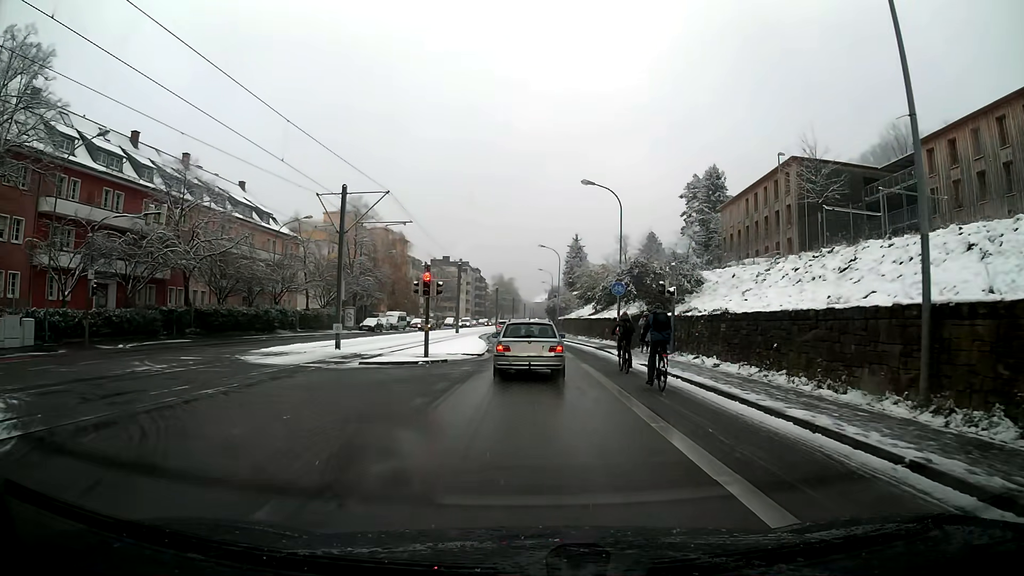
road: secondary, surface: asphalt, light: Day
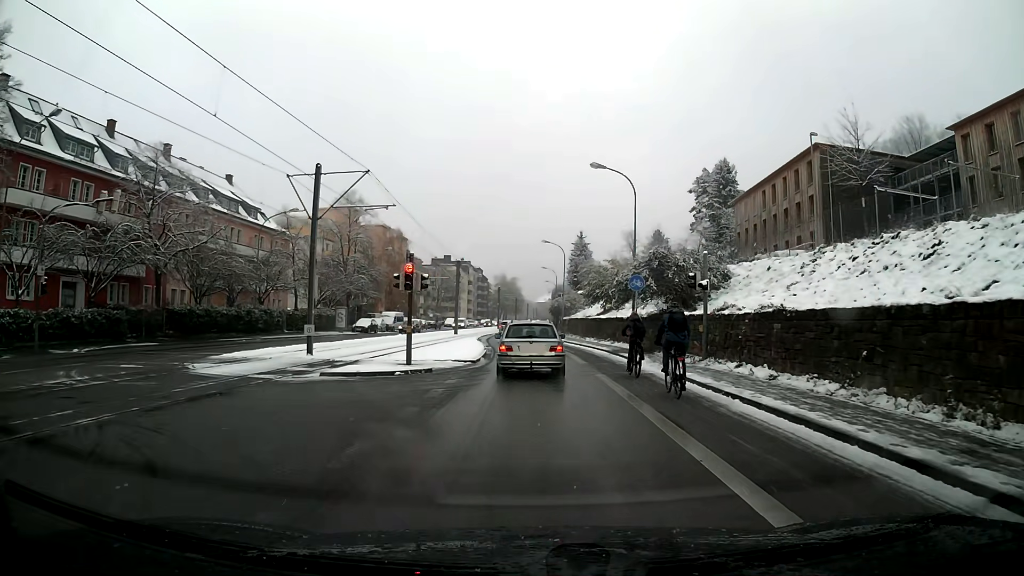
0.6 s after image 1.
(0.0, +4.4) m; 0°
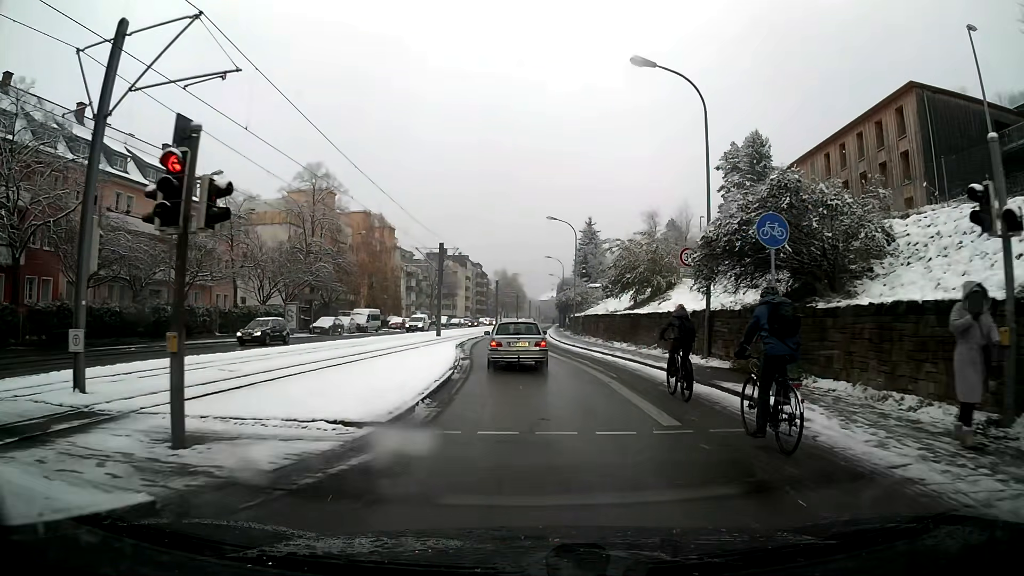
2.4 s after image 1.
(-0.1, +14.5) m; -1°
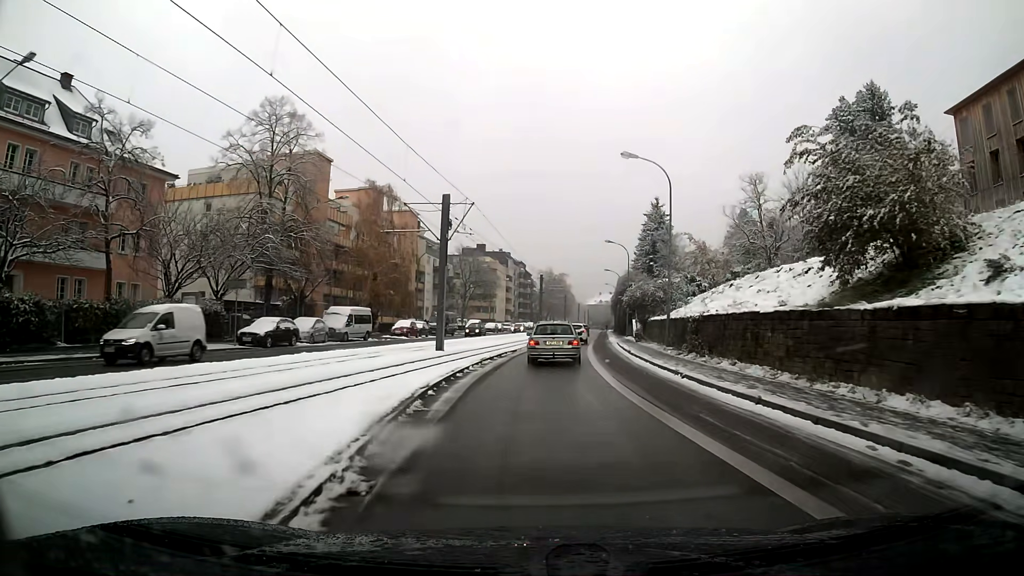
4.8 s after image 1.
(-0.8, +21.9) m; -3°
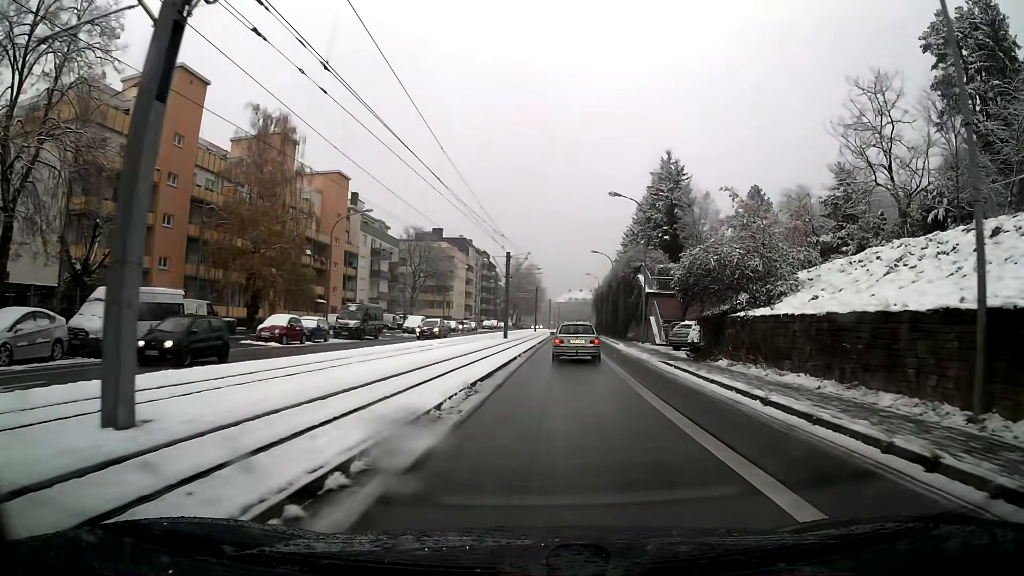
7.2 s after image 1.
(+0.6, +24.5) m; +4°
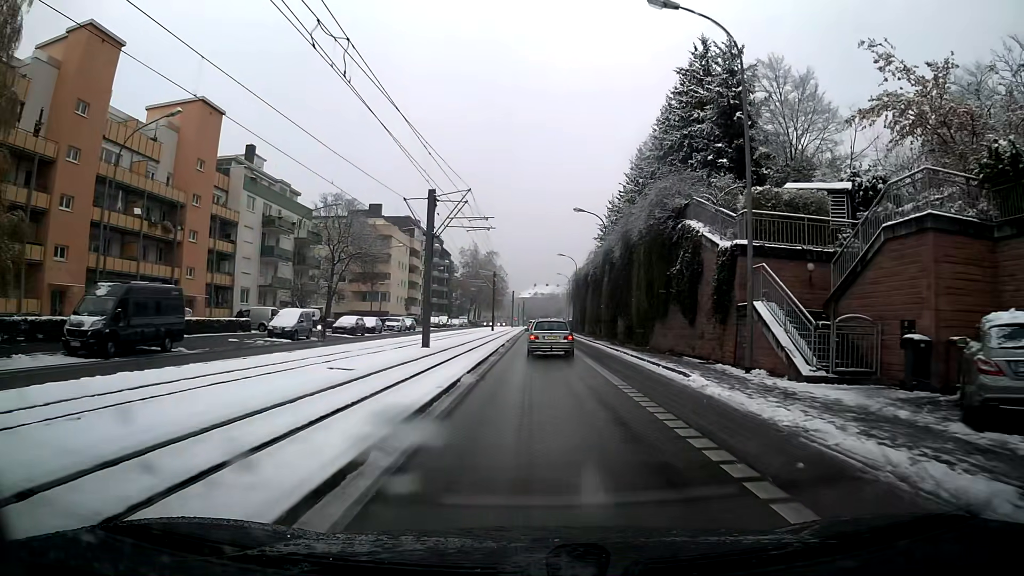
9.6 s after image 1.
(+0.7, +26.5) m; +2°
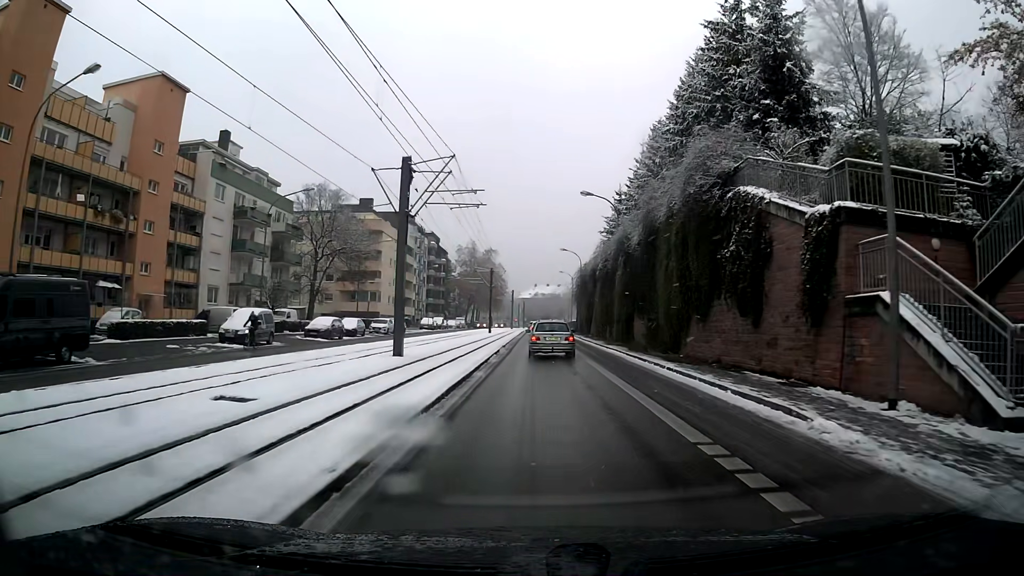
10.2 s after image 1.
(0.0, +6.7) m; 0°
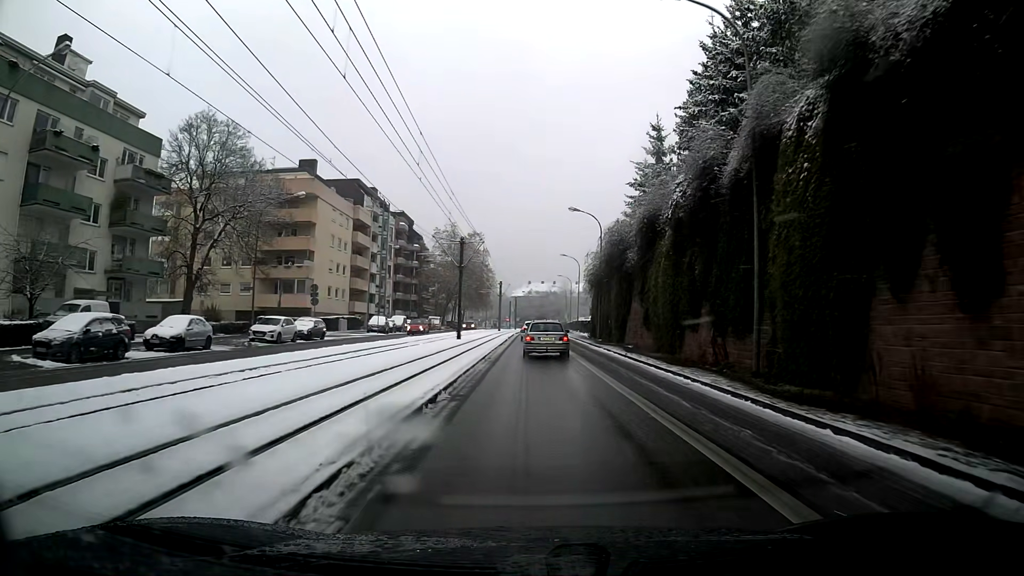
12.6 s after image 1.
(+0.1, +27.3) m; 0°
